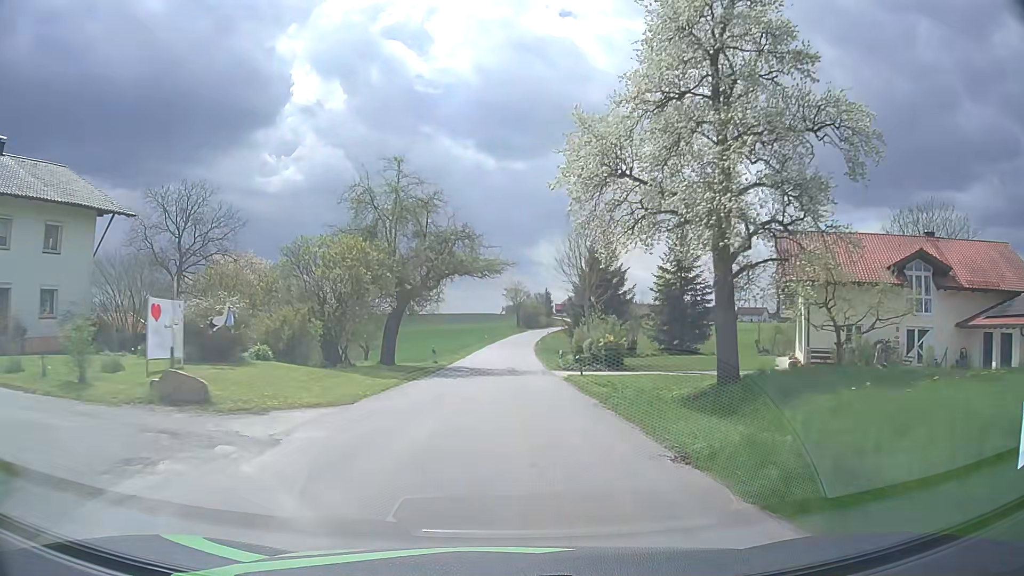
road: tertiary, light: Day
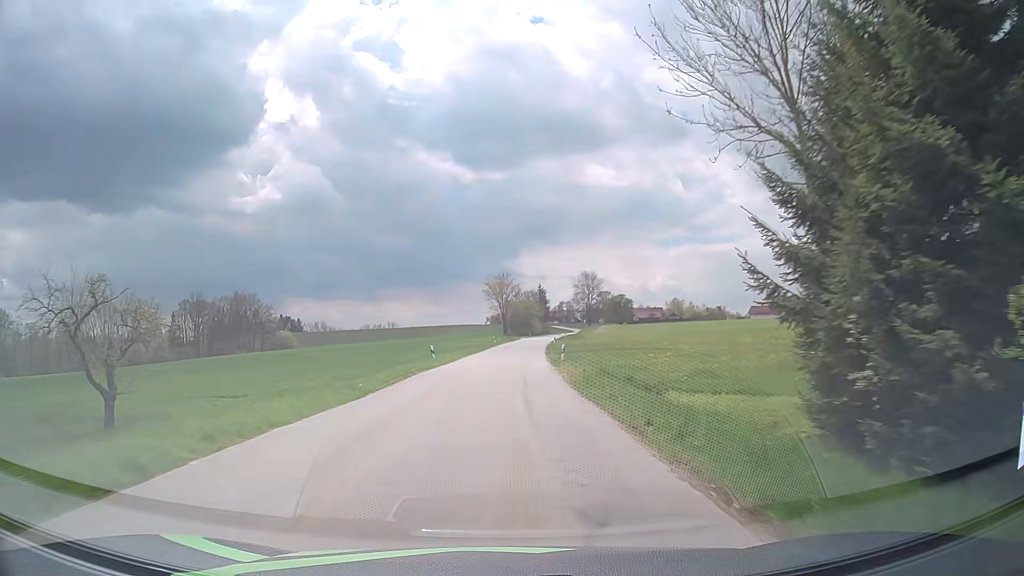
(+0.6, +50.1) m; +1°
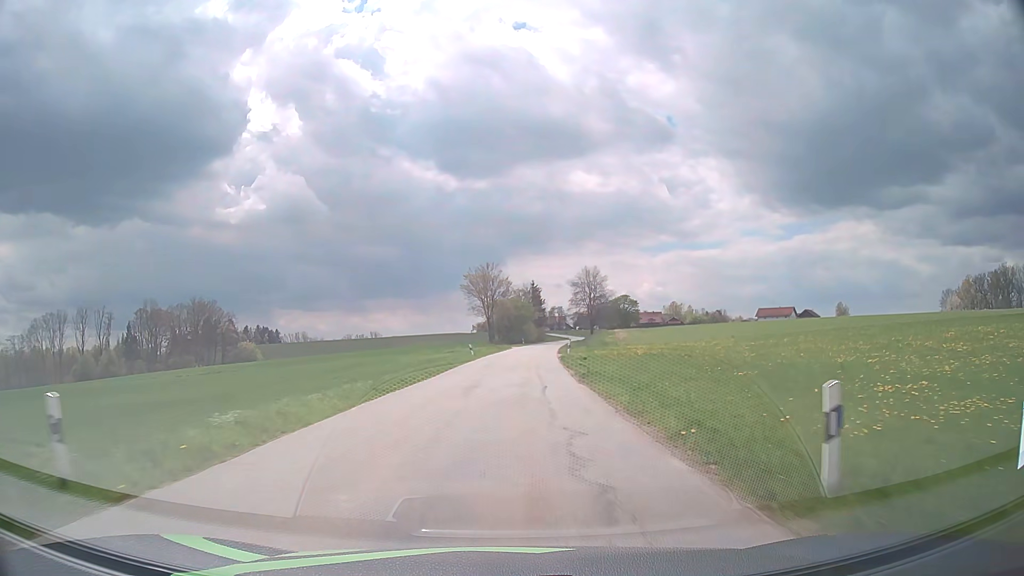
(+0.2, +30.5) m; +1°
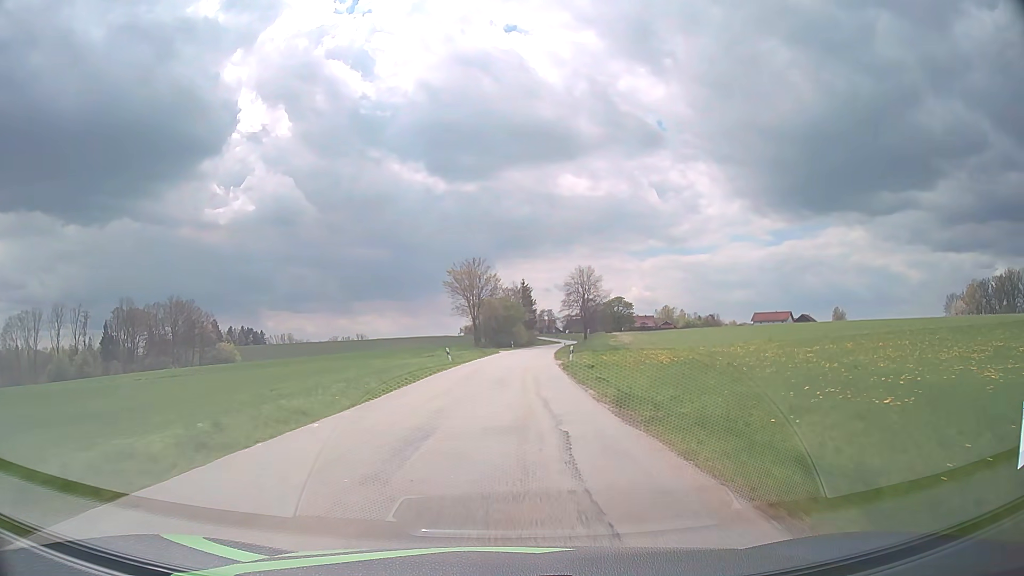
(+0.1, +10.2) m; +1°
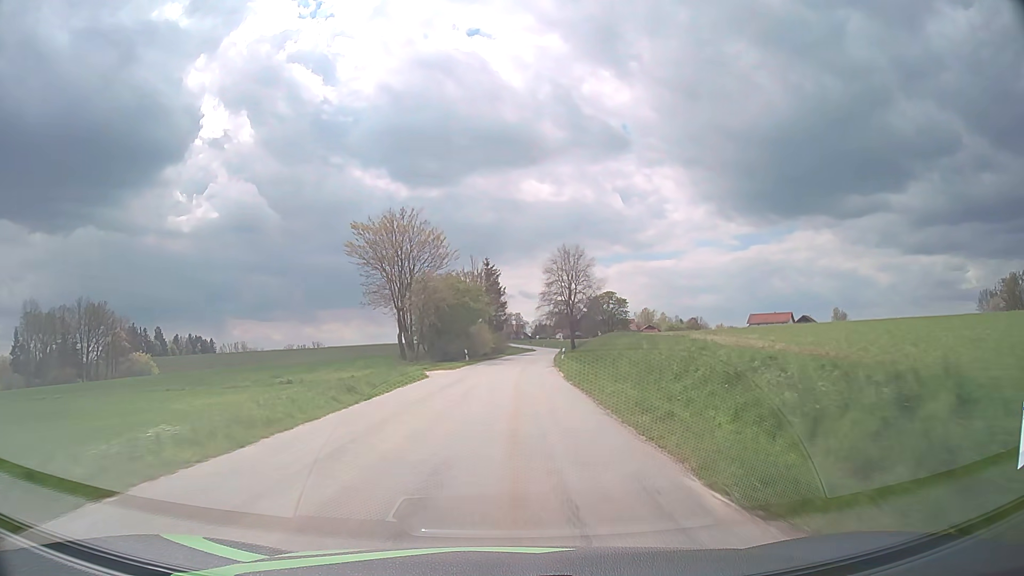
(+1.3, +41.2) m; +3°
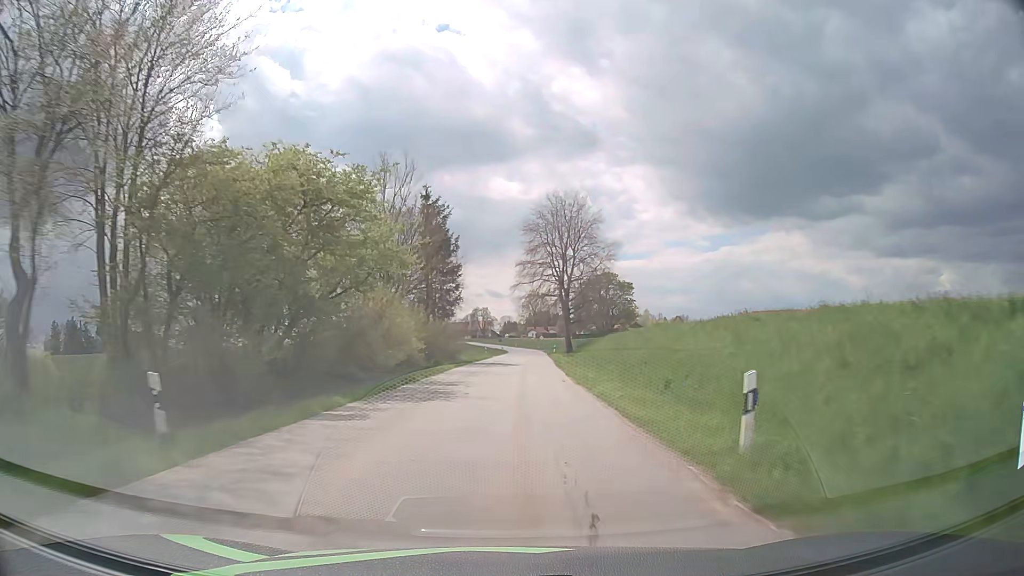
(+1.1, +41.1) m; +3°
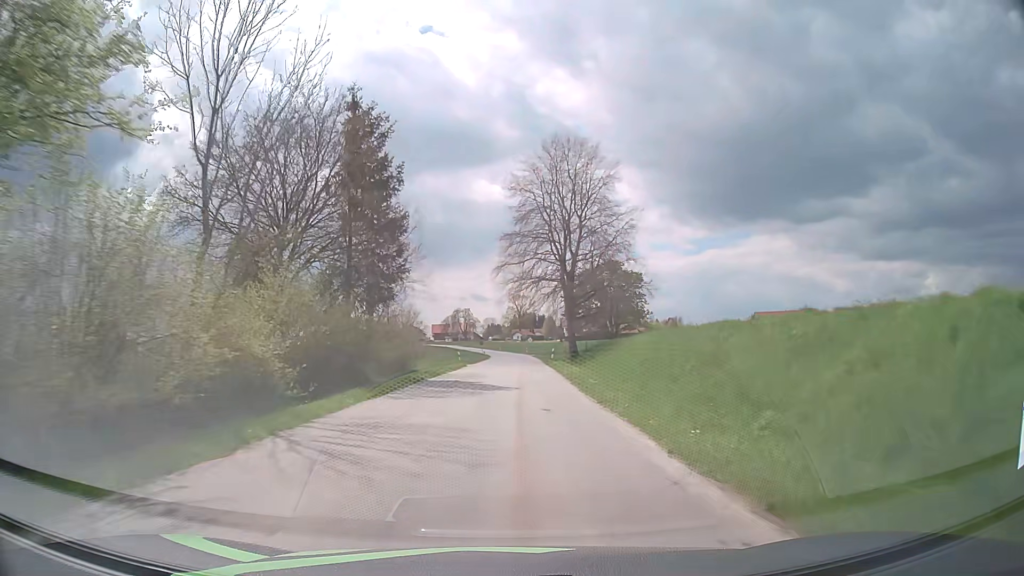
(+0.2, +20.3) m; +1°
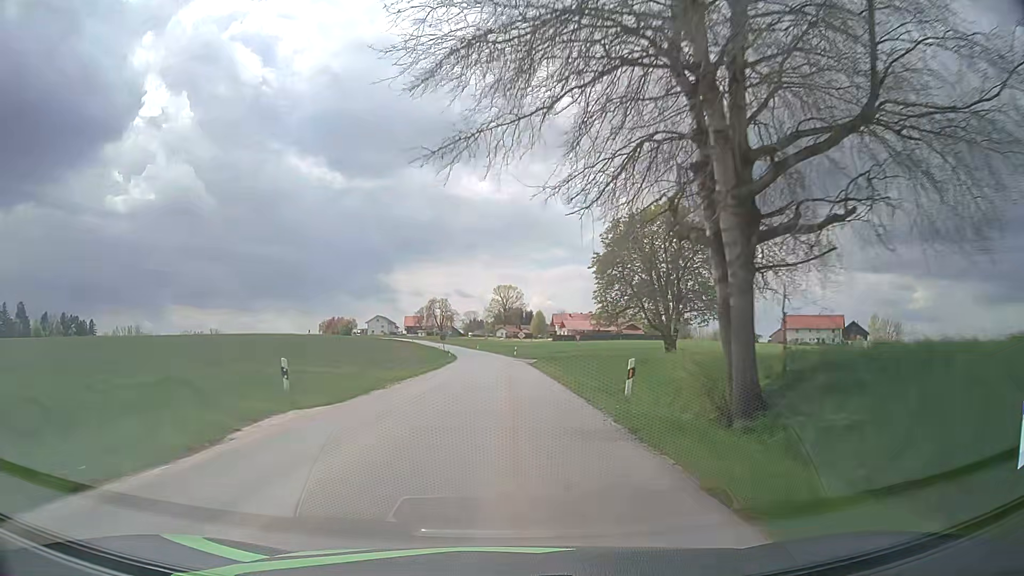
(+0.7, +40.6) m; +1°
(0, +10) (0, +20) (0, +30) (0, +40) (-1, +50) (-1, +60) (-1, +70) (-2, +80) (-3, +90) (-4, +100) m
